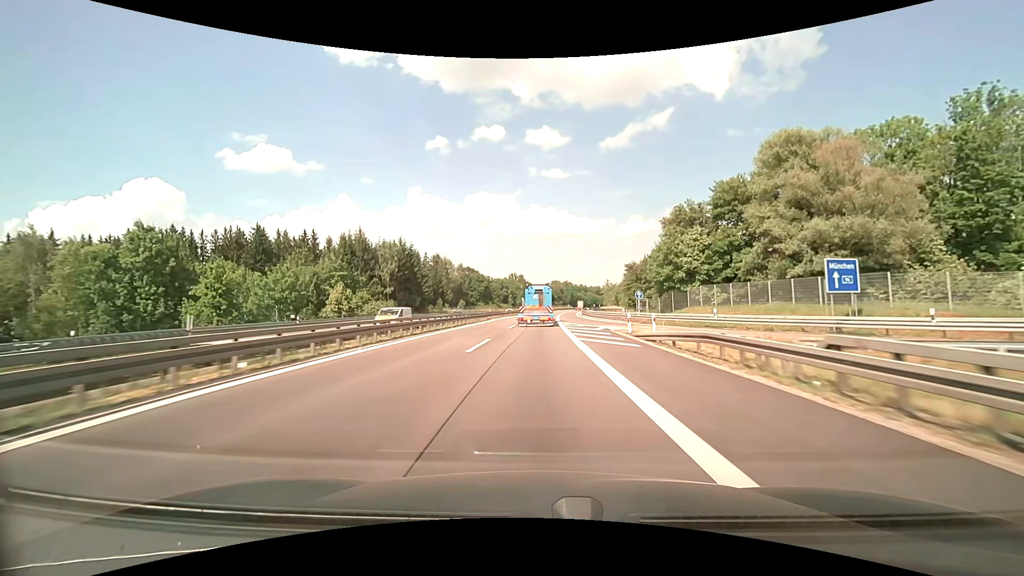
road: motorway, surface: asphalt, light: Day
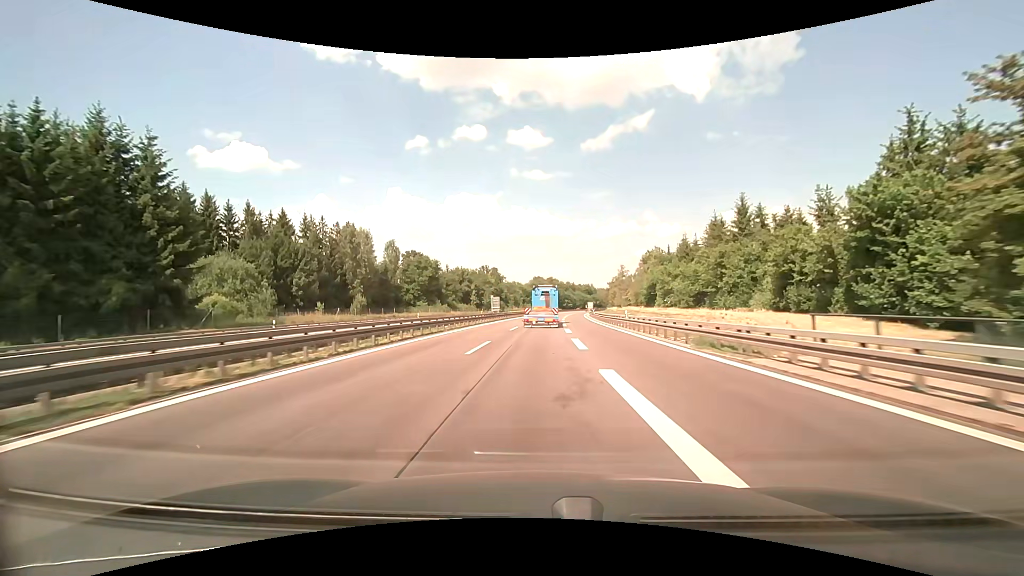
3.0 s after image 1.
(+1.4, +72.4) m; +2°
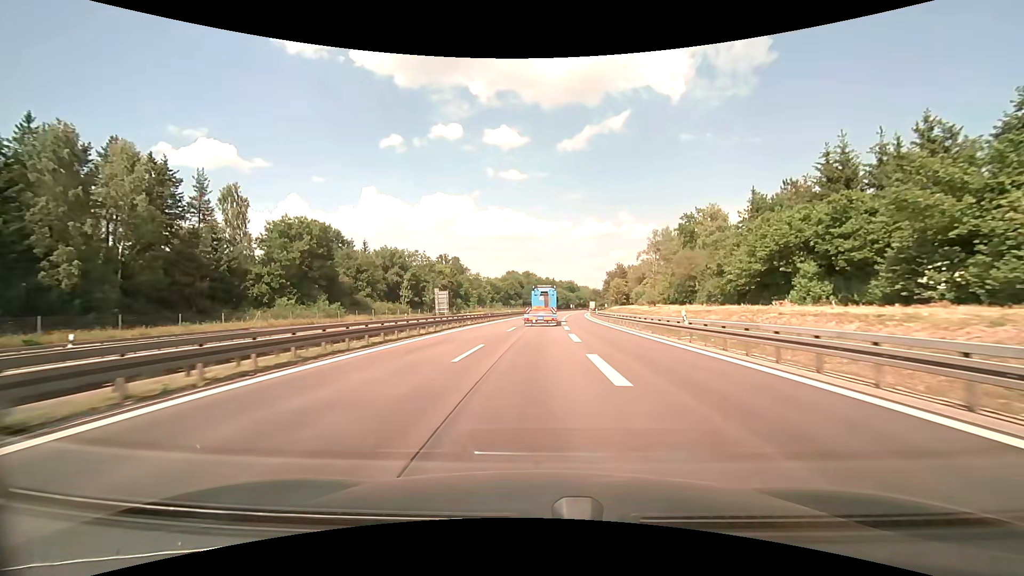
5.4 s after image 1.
(+1.3, +56.5) m; +3°
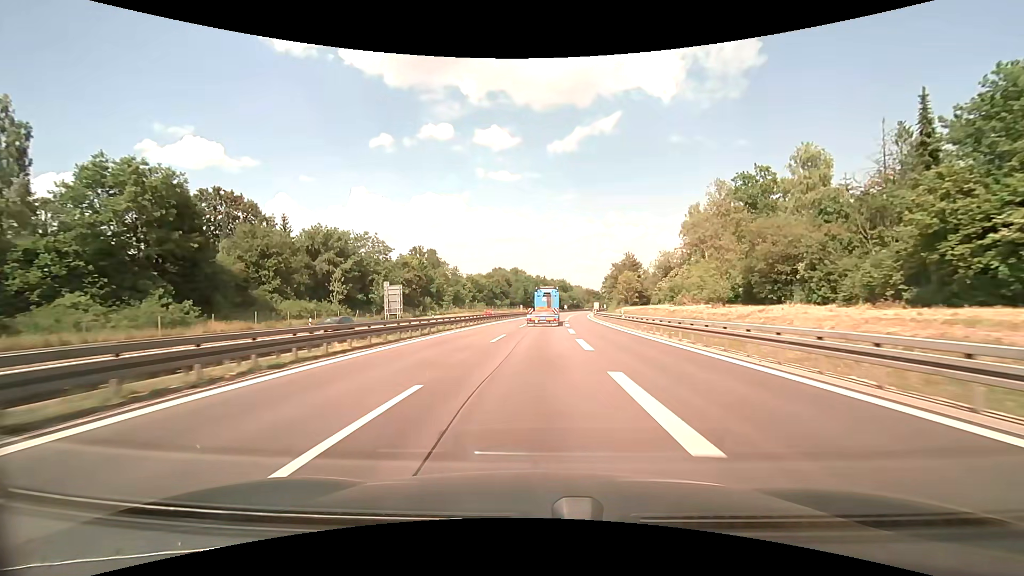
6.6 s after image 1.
(+0.2, +28.2) m; +1°
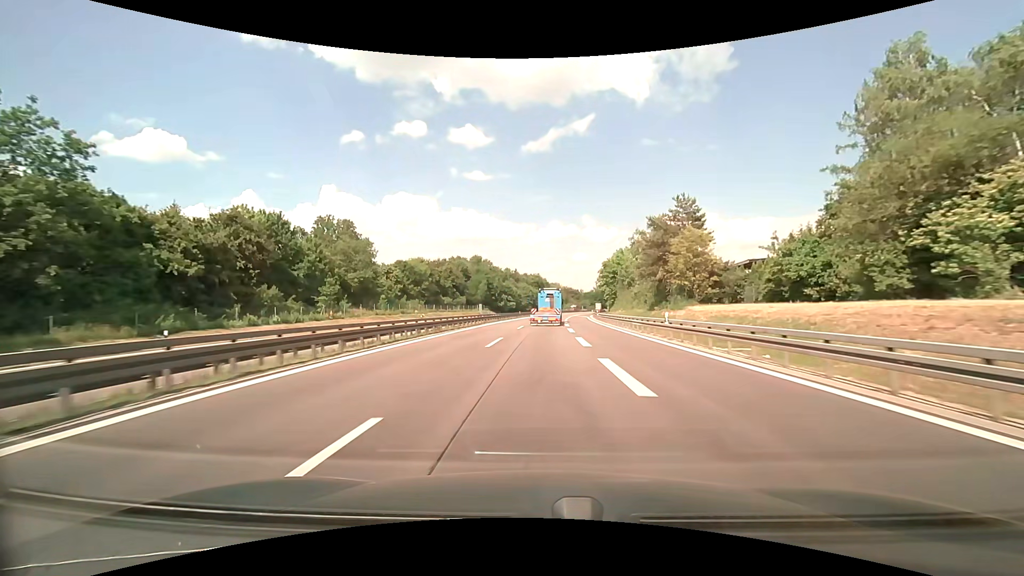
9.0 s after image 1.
(+1.5, +56.8) m; +3°
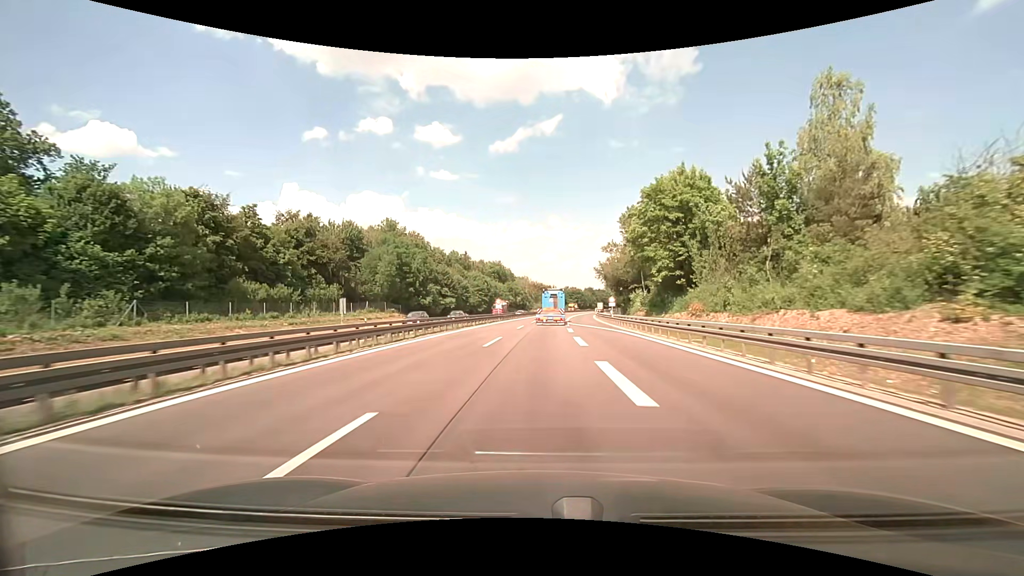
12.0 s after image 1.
(+2.6, +72.0) m; +4°
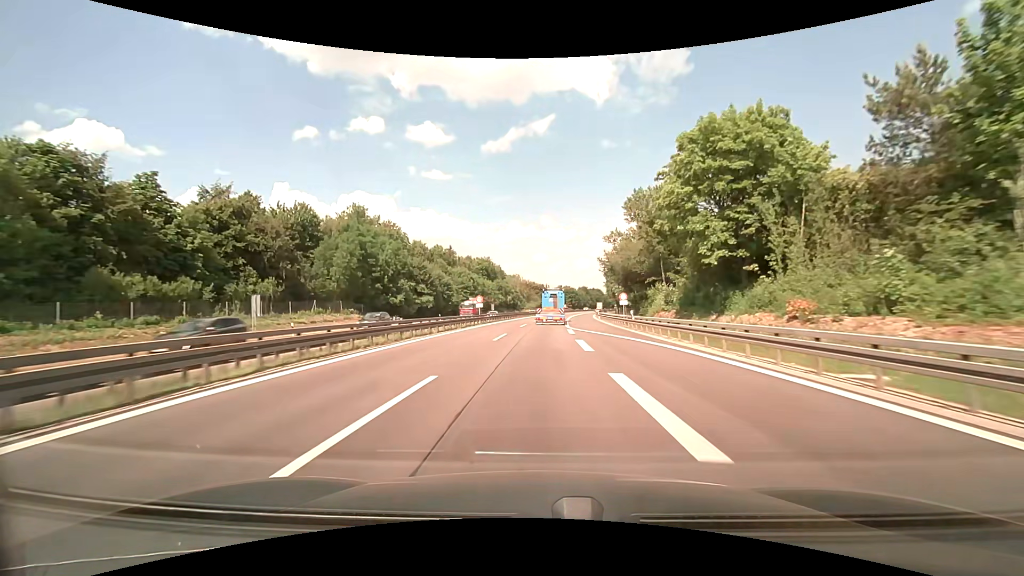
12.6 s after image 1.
(+0.1, +14.5) m; +1°
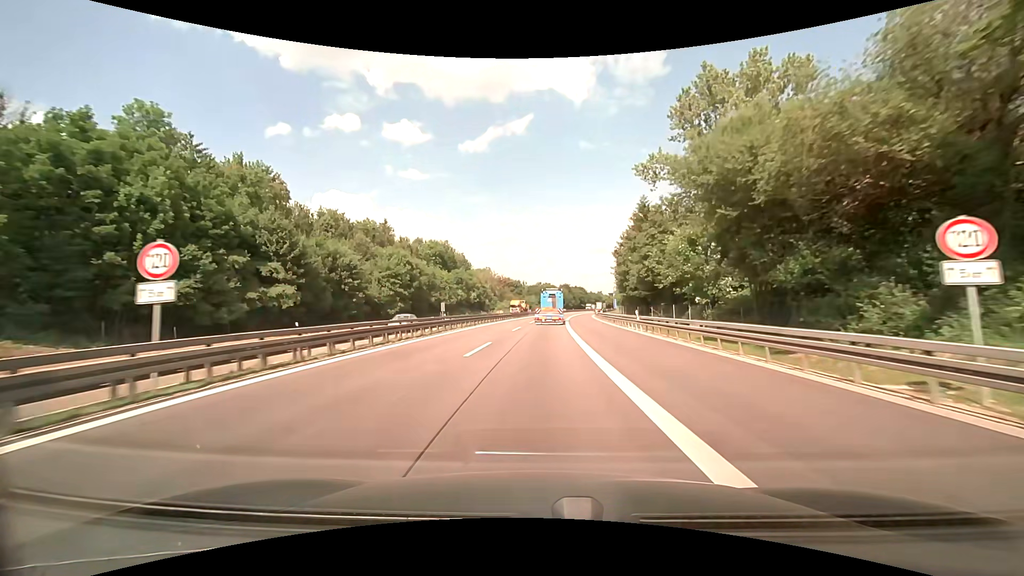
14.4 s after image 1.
(+1.1, +43.8) m; +3°
(0, +10) (0, +20) (0, +30) (+1, +40) (+1, +50) (+2, +60) (+2, +70) (+3, +80) (+4, +90) (+5, +100) m
